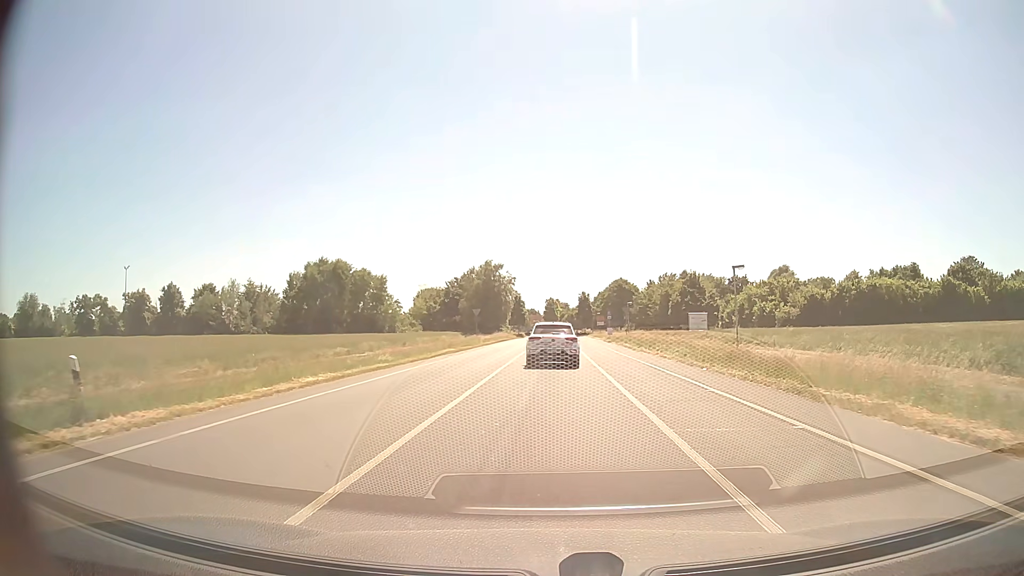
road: tertiary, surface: asphalt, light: Day
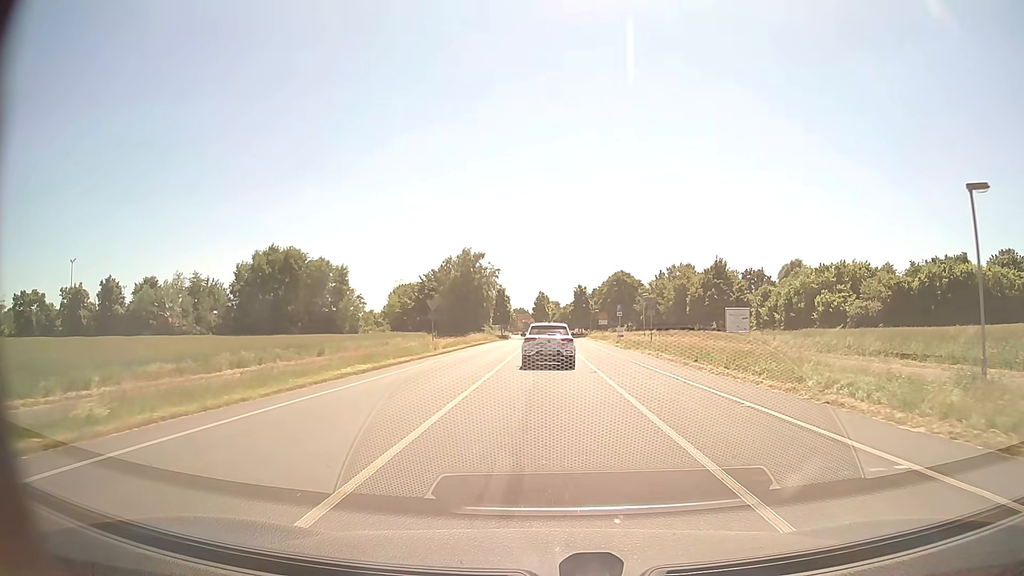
(+0.2, +20.2) m; +1°
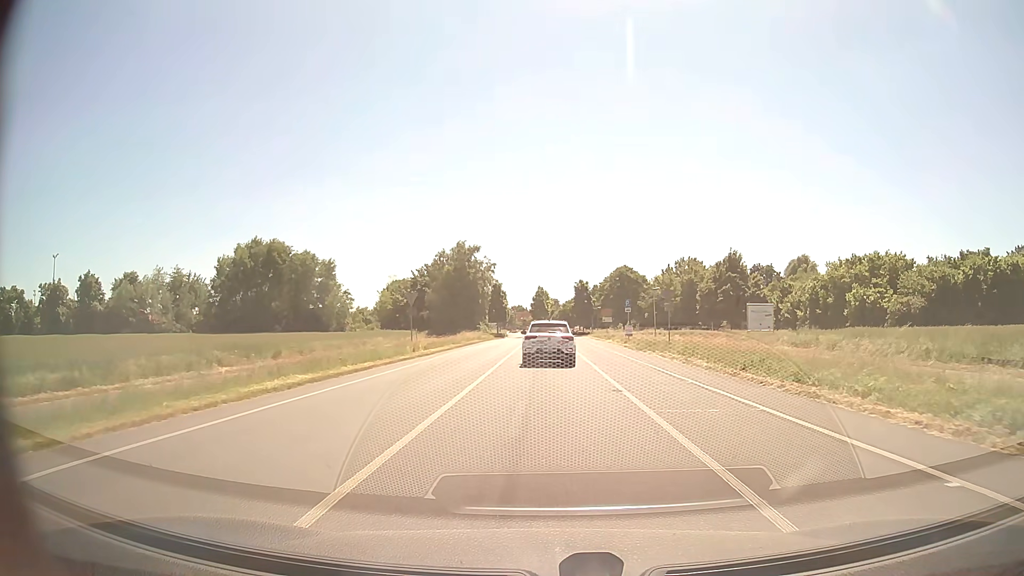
(0.0, +6.7) m; 0°
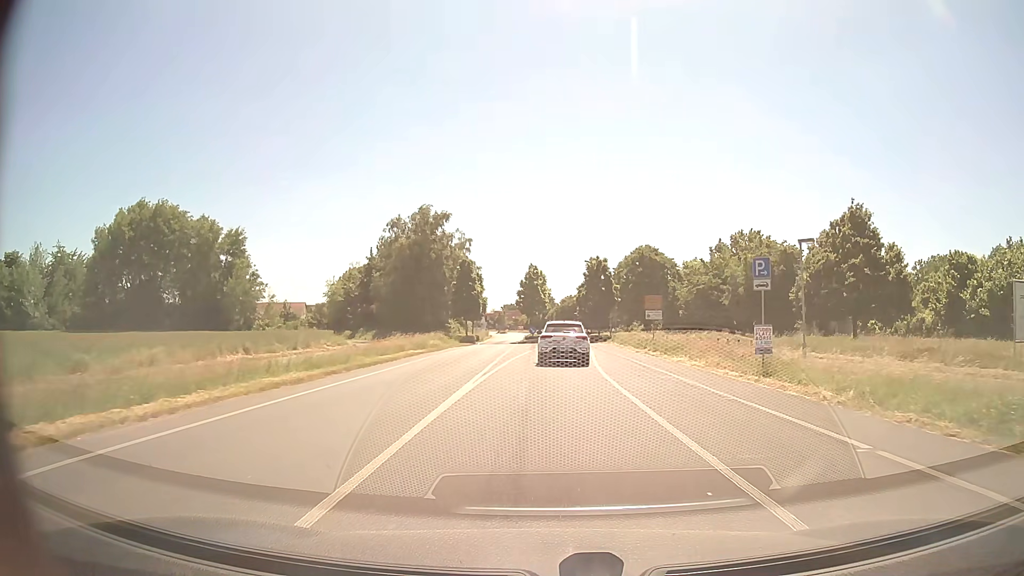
(-0.1, +32.5) m; +1°
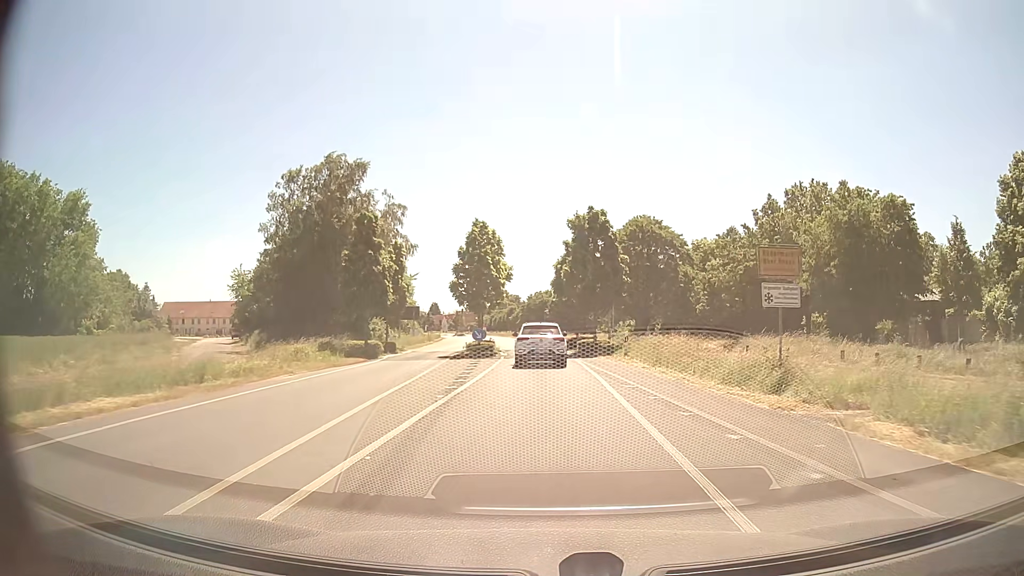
(+0.5, +25.4) m; +3°
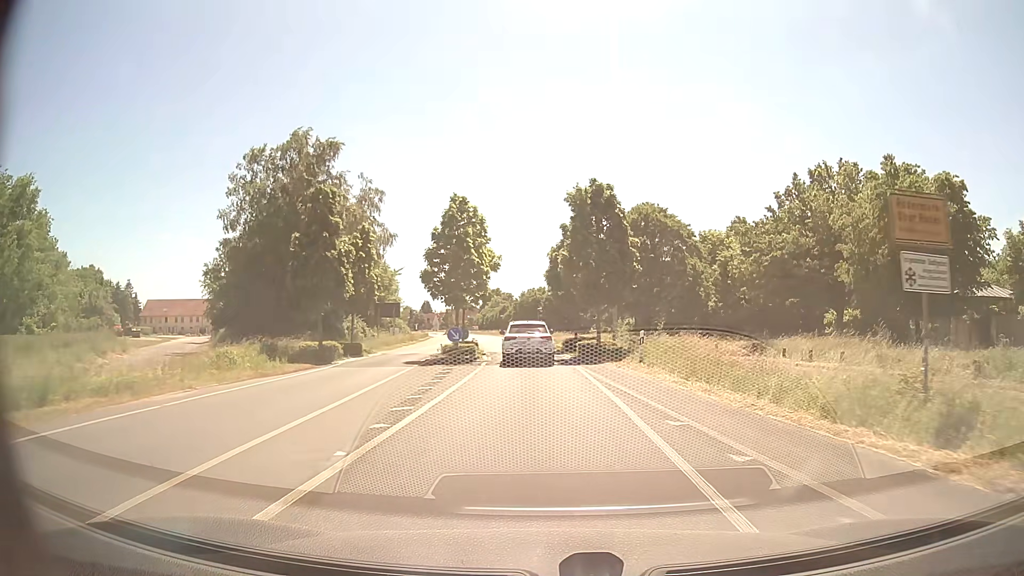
(0.0, +6.3) m; +1°
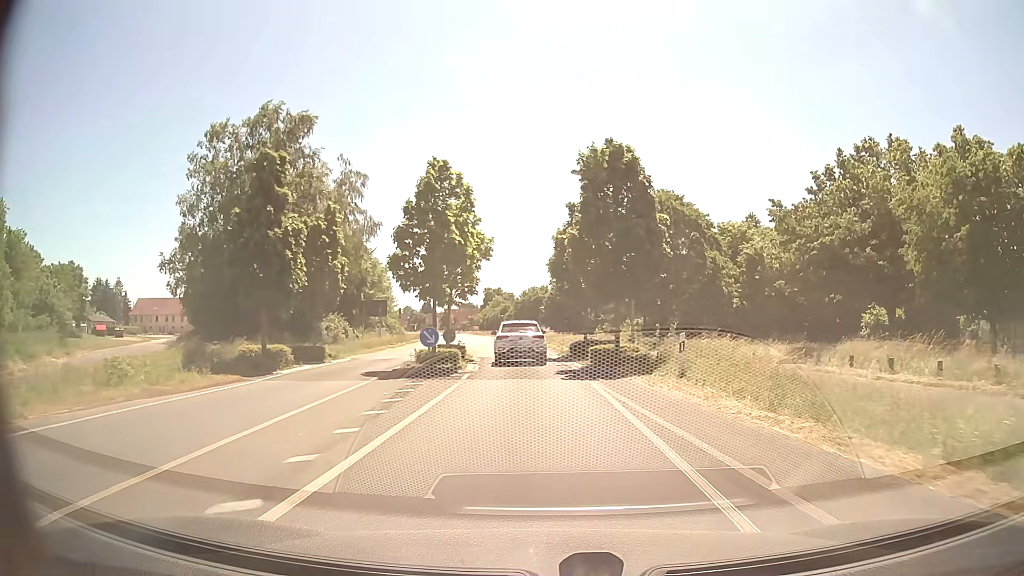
(0.0, +6.3) m; 0°
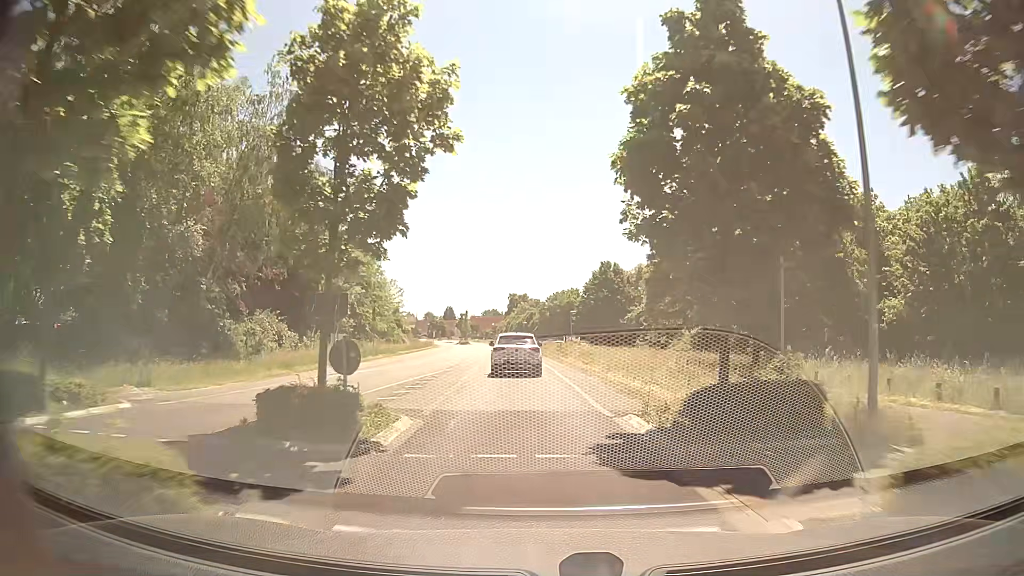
(-0.4, +19.0) m; -2°
(0, +10) (0, +20) (-1, +30) (-2, +40) (-2, +50) (-3, +60) (-4, +70) (-5, +80) (-6, +90) (-7, +100) m
